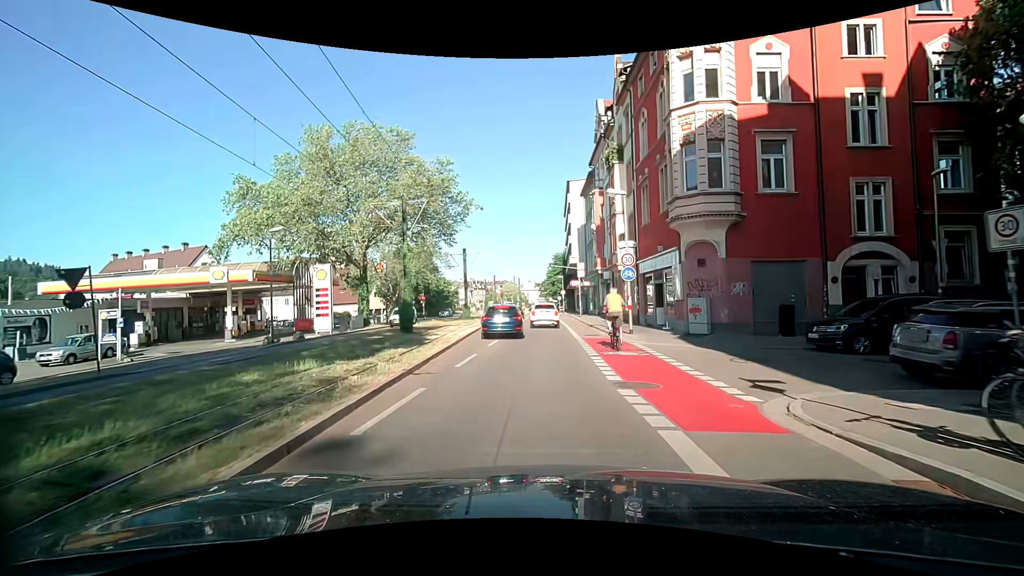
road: secondary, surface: asphalt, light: Day
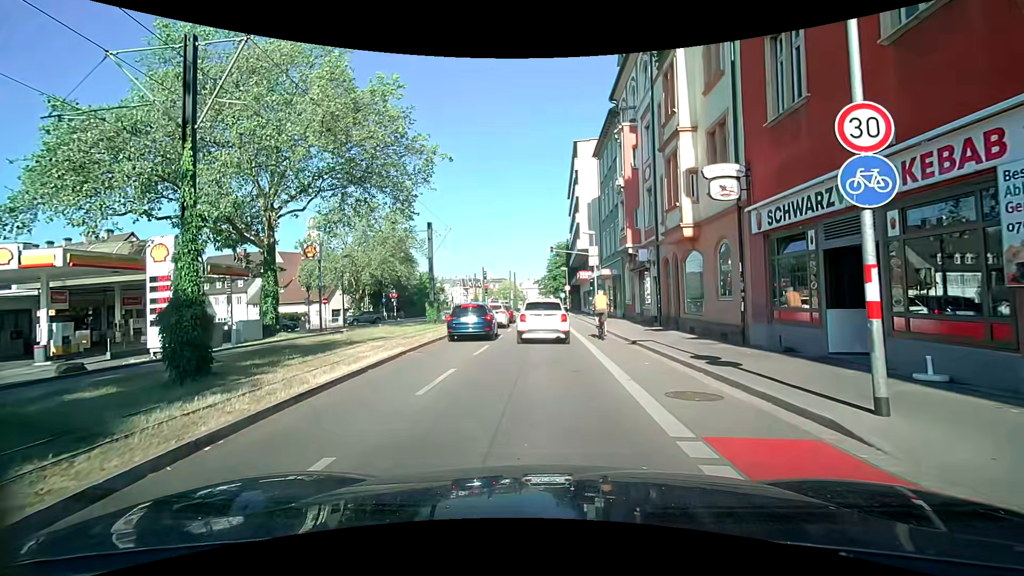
(+0.1, +15.4) m; +1°
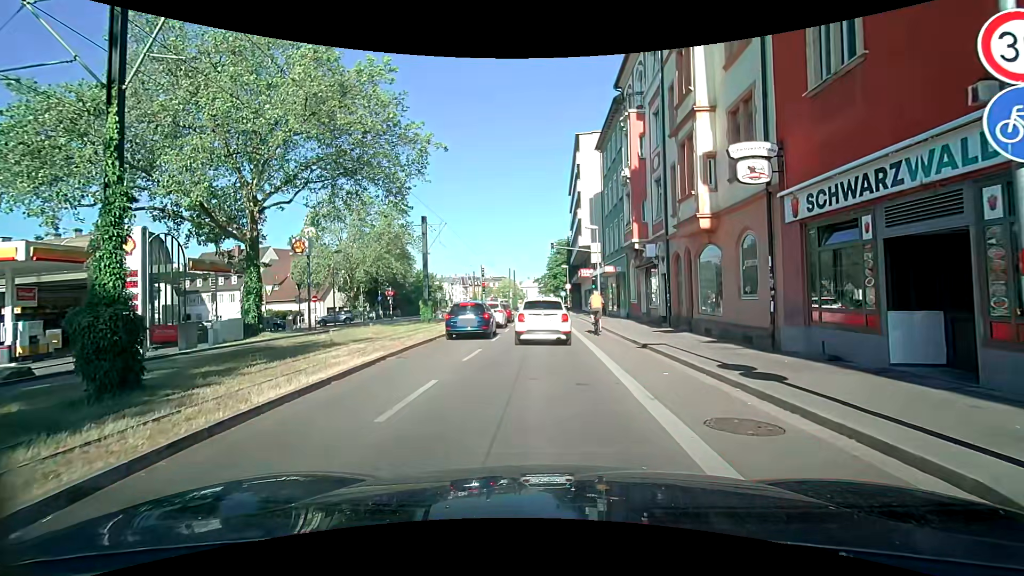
(0.0, +1.7) m; 0°
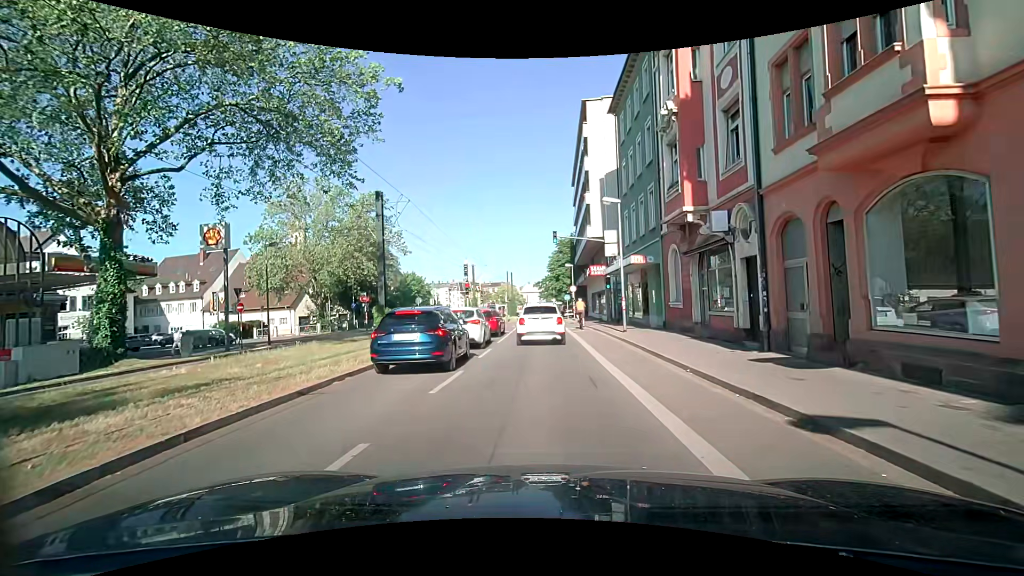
(-0.4, +9.7) m; -1°
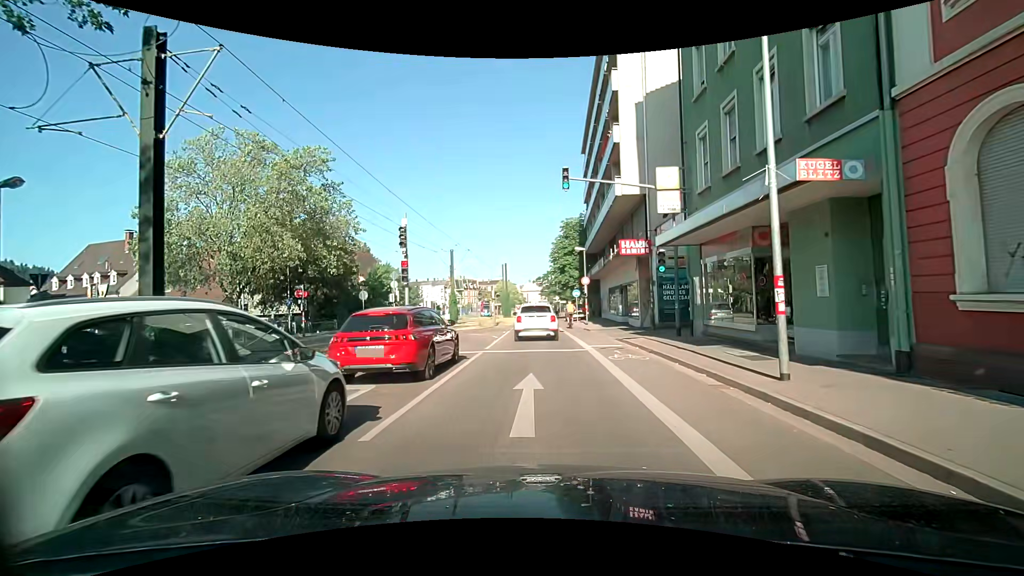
(-0.1, +15.2) m; +2°
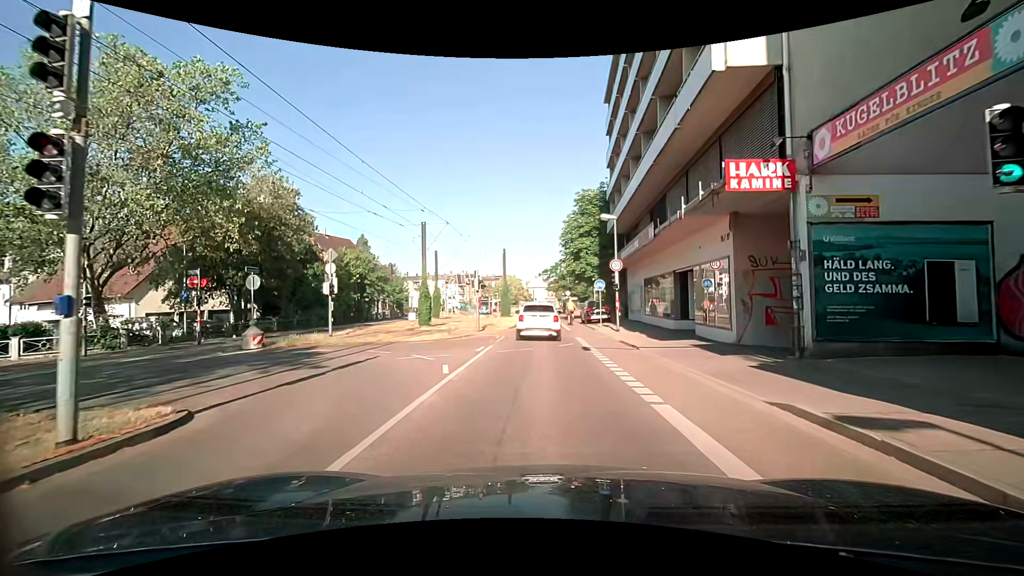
(-0.6, +13.5) m; -3°
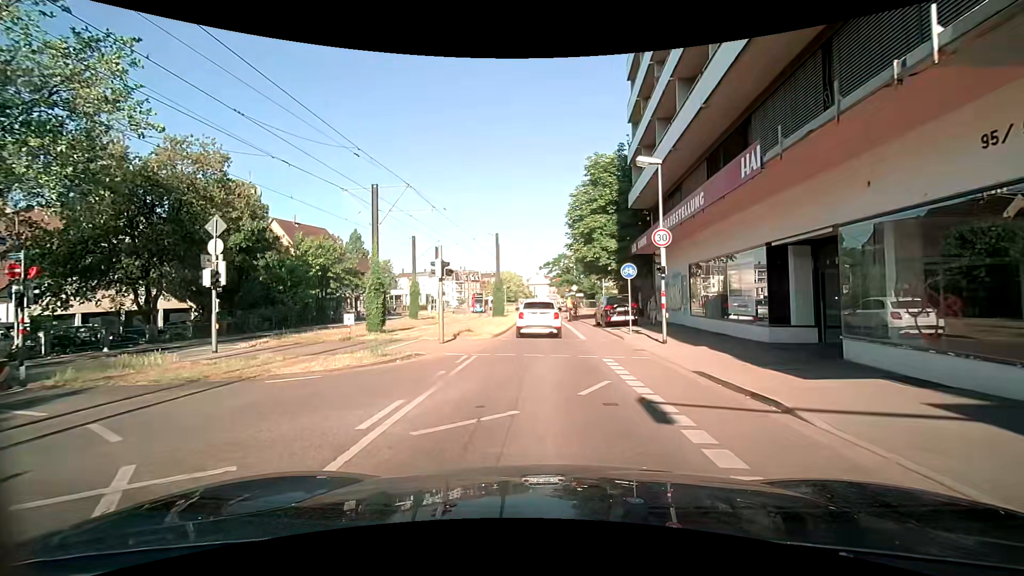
(0.0, +9.8) m; 0°
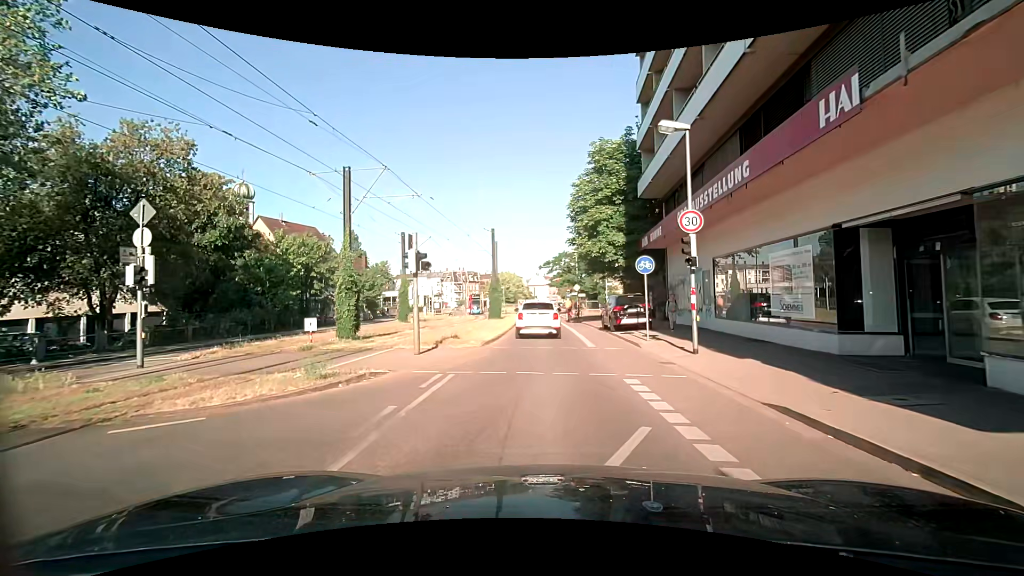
(0.0, +3.3) m; 0°
(0, +10) (0, +20) (0, +30) (0, +40) (-1, +50) (-1, +60) (-1, +70) (-1, +80) (-1, +90) (0, +100) m
